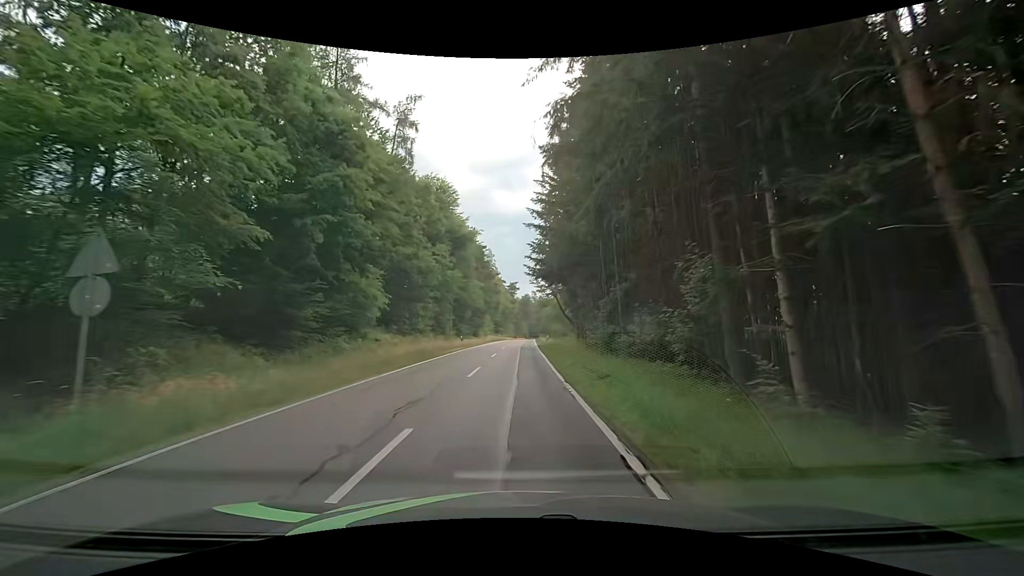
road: tertiary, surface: asphalt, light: Day
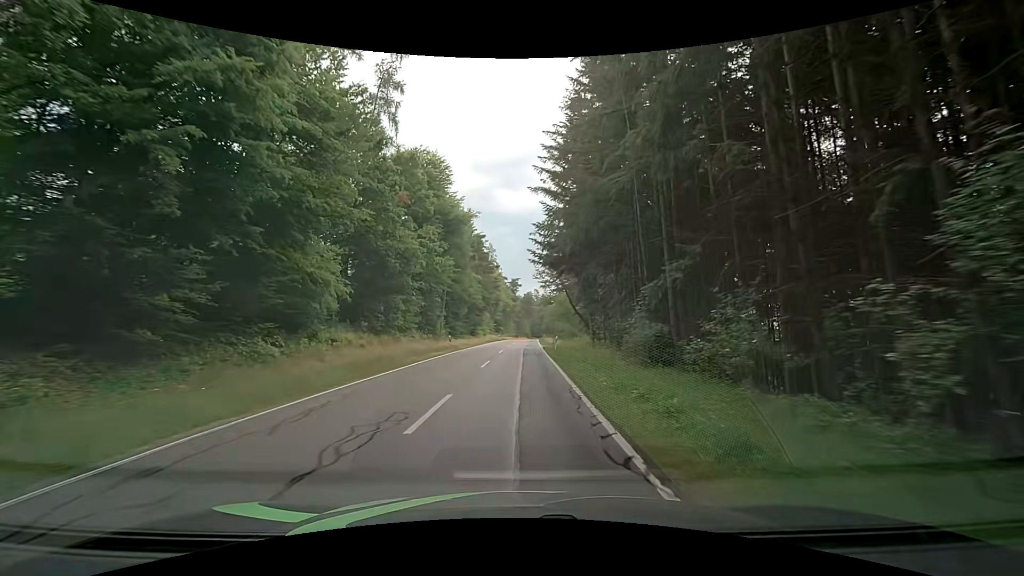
(-0.1, +8.6) m; -1°
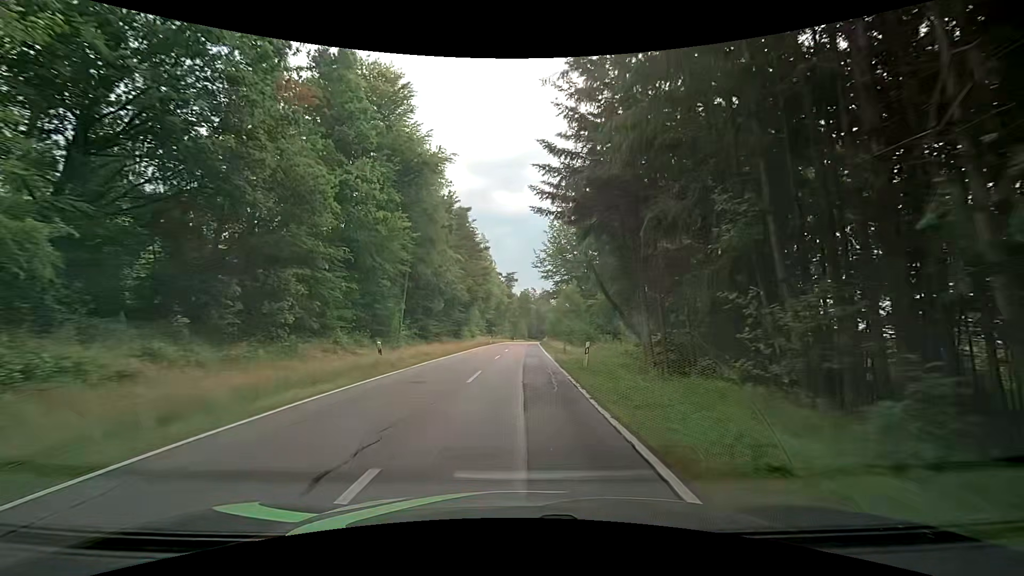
(+0.2, +17.5) m; +1°
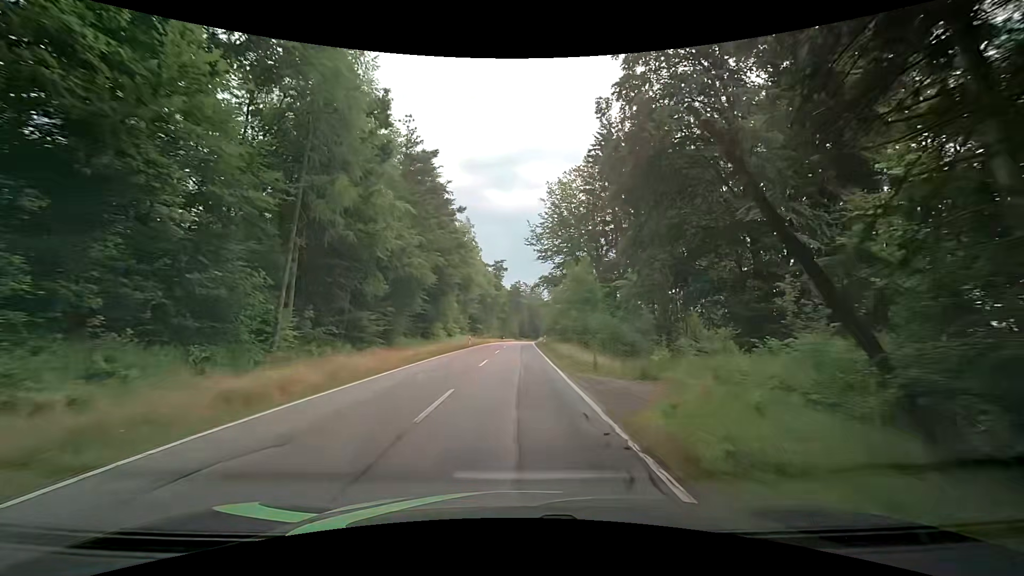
(+0.1, +17.8) m; 0°
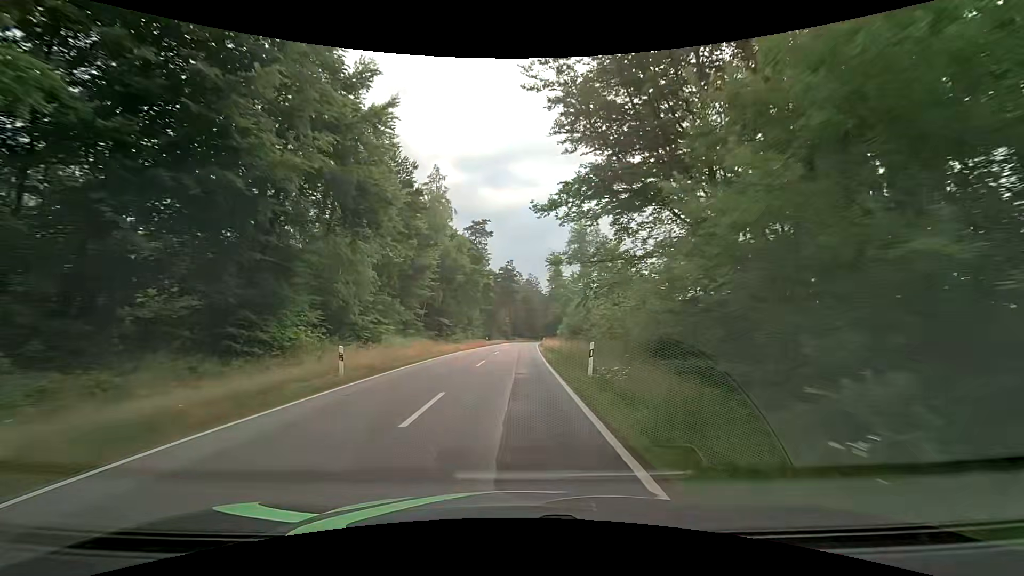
(+0.6, +36.5) m; +2°
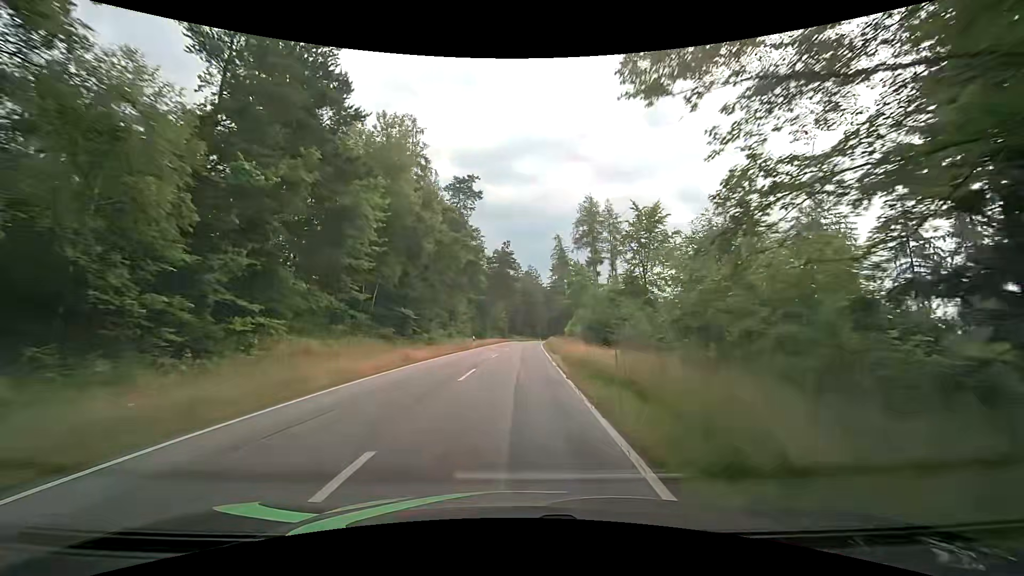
(-0.4, +18.1) m; -1°
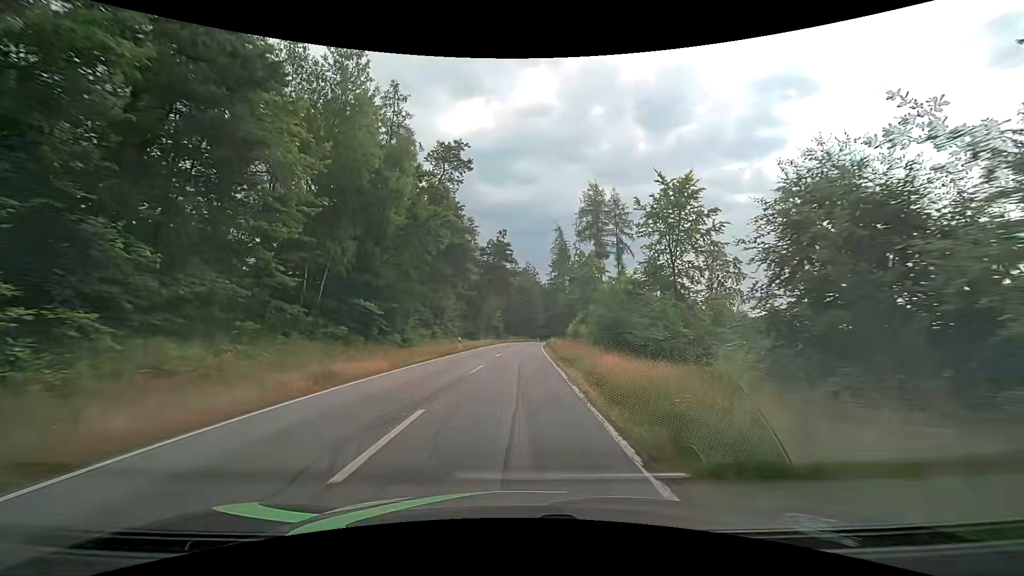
(+0.1, +8.9) m; +1°
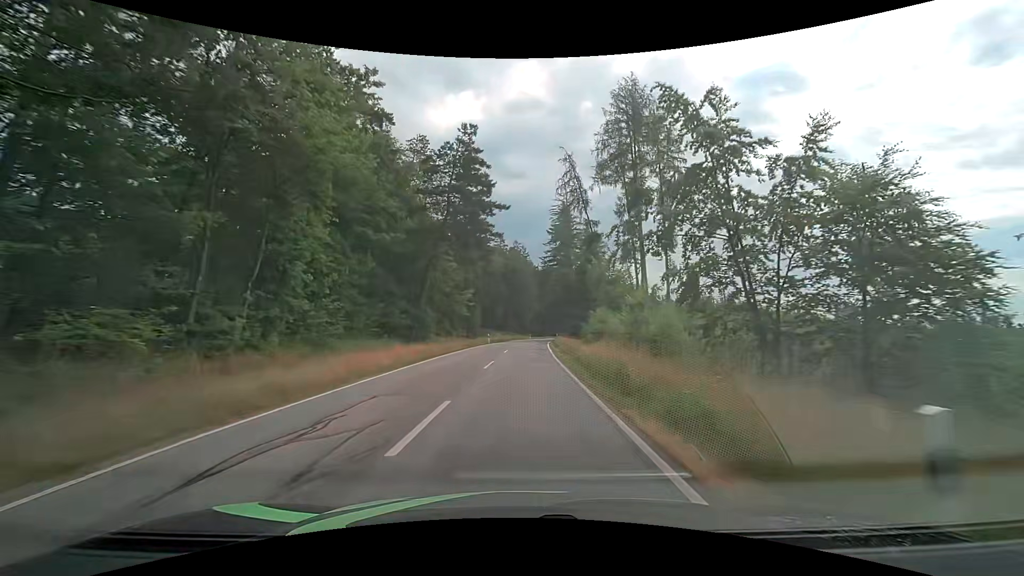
(+0.3, +35.7) m; +1°
(0, +10) (0, +20) (+1, +30) (+1, +40) (+2, +50) (+3, +60) (+4, +70) (+5, +80) (+6, +90) (+8, +100) m
